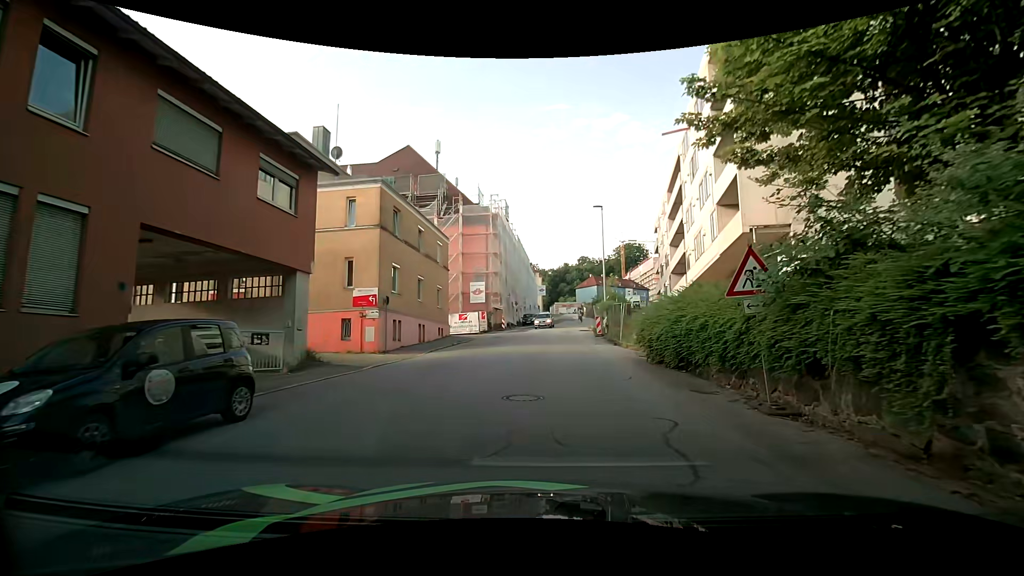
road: residential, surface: asphalt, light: Day
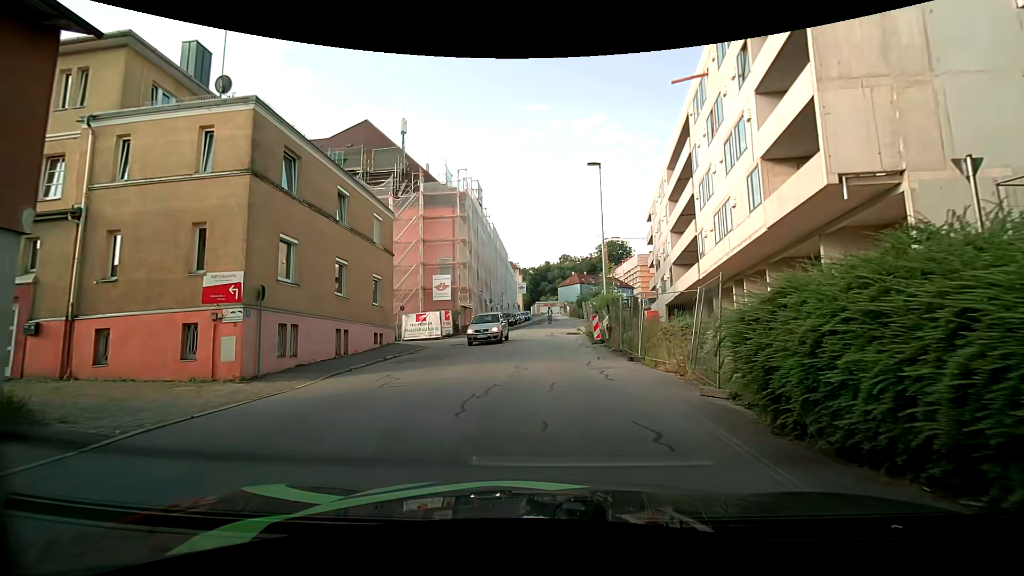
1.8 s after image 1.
(+0.4, +8.8) m; +4°
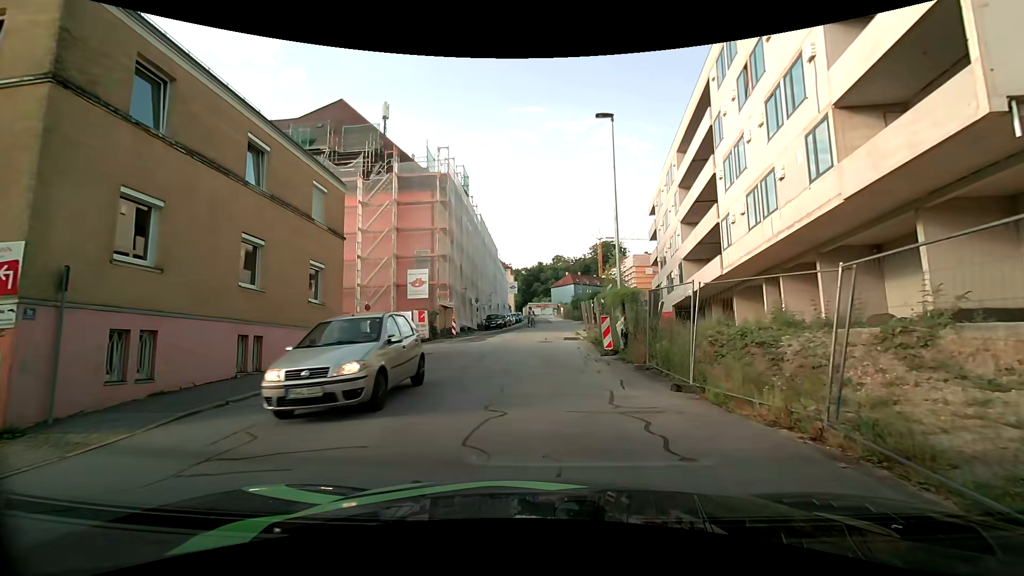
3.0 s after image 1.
(0.0, +5.8) m; -1°
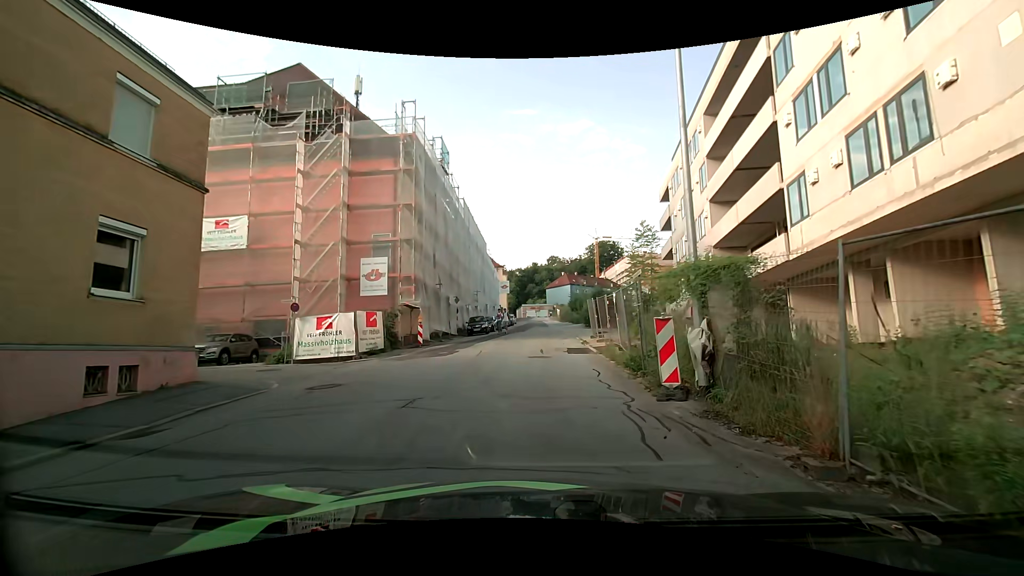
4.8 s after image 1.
(+0.1, +8.3) m; 0°
(0, +10) (-6, +18) (-16, +20) (-26, +20) (-36, +20) (-46, +21) (-56, +21) (-66, +21) (-76, +20) (-85, +19) m
